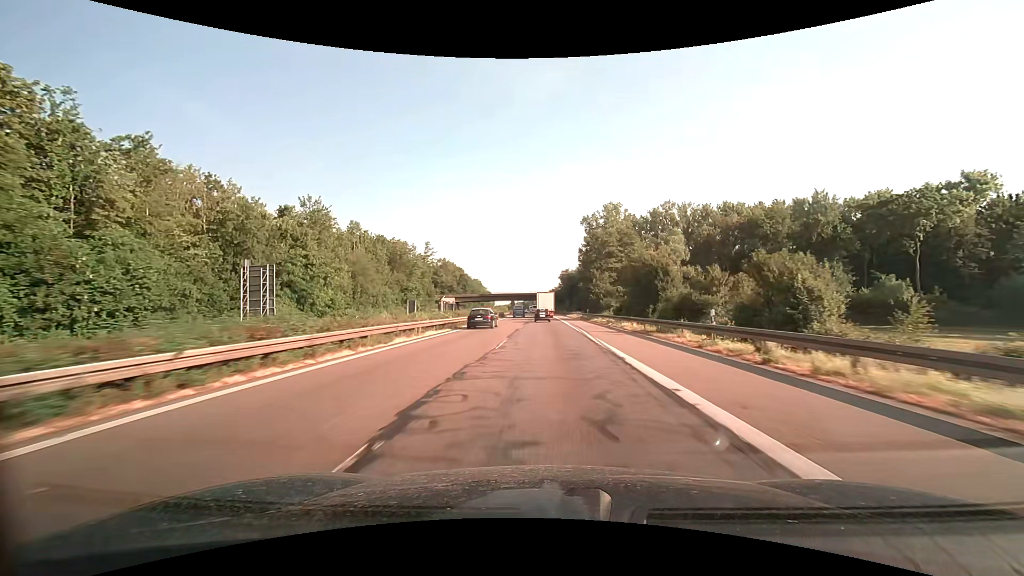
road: motorway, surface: asphalt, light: Day
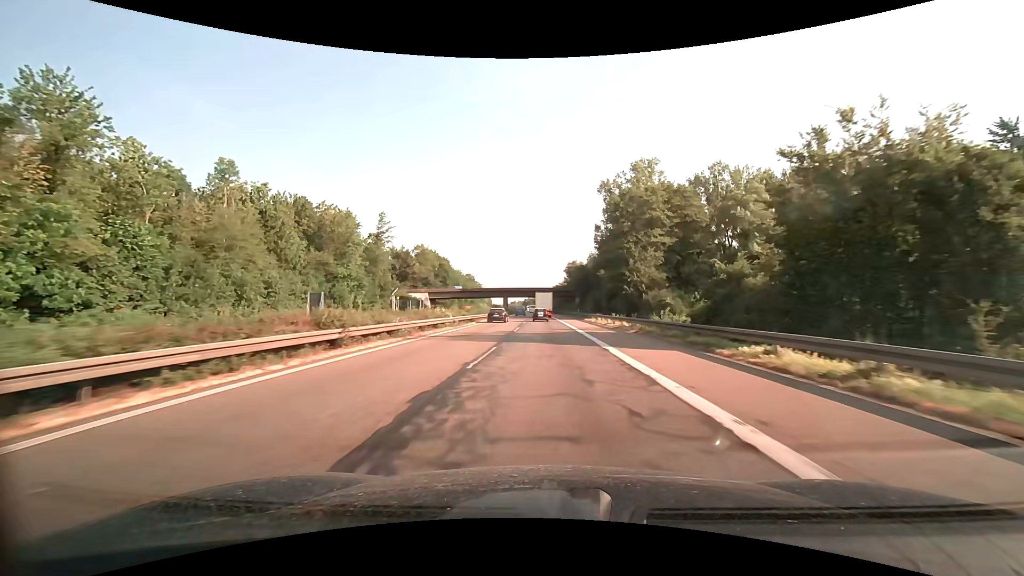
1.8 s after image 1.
(0.0, +40.8) m; 0°
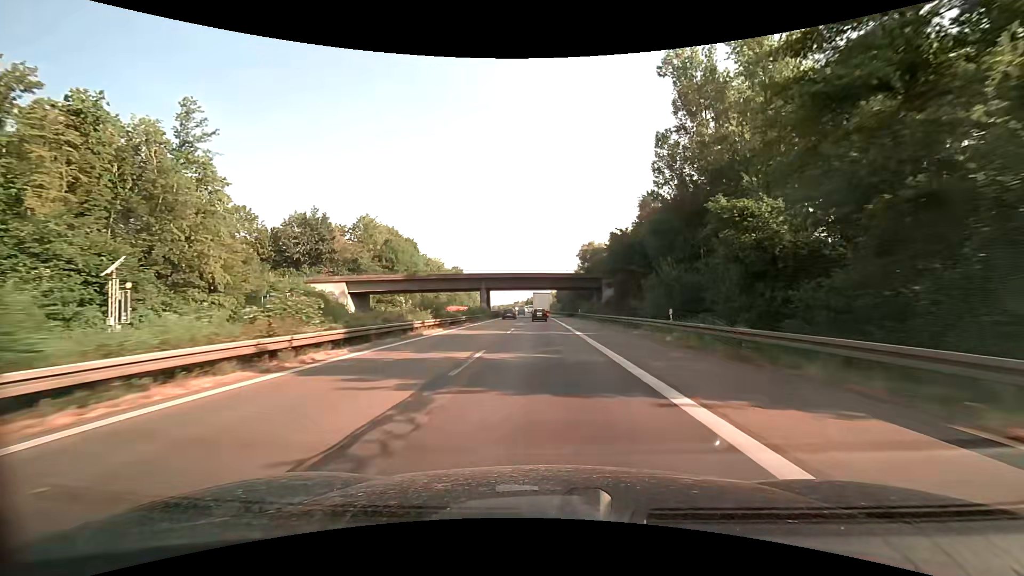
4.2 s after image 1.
(-0.2, +54.8) m; 0°
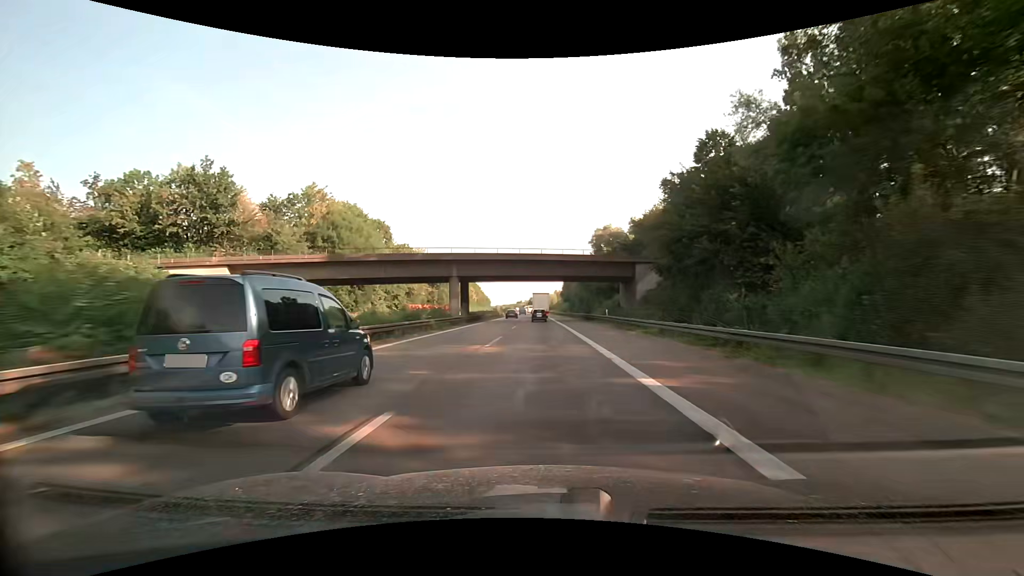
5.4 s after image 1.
(-0.1, +27.7) m; -1°
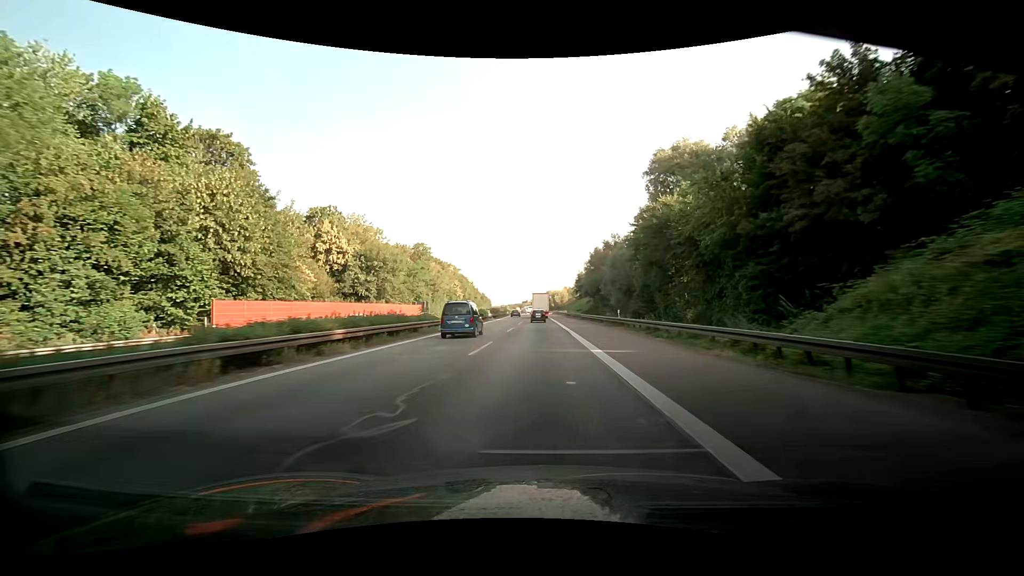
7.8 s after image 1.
(-0.2, +56.0) m; 0°
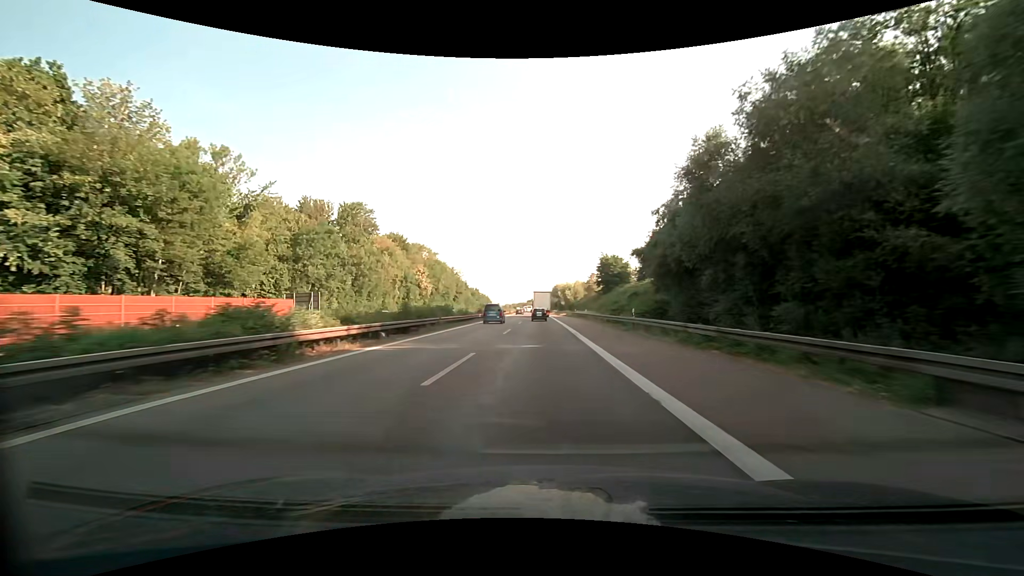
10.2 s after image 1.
(-1.3, +56.0) m; -1°
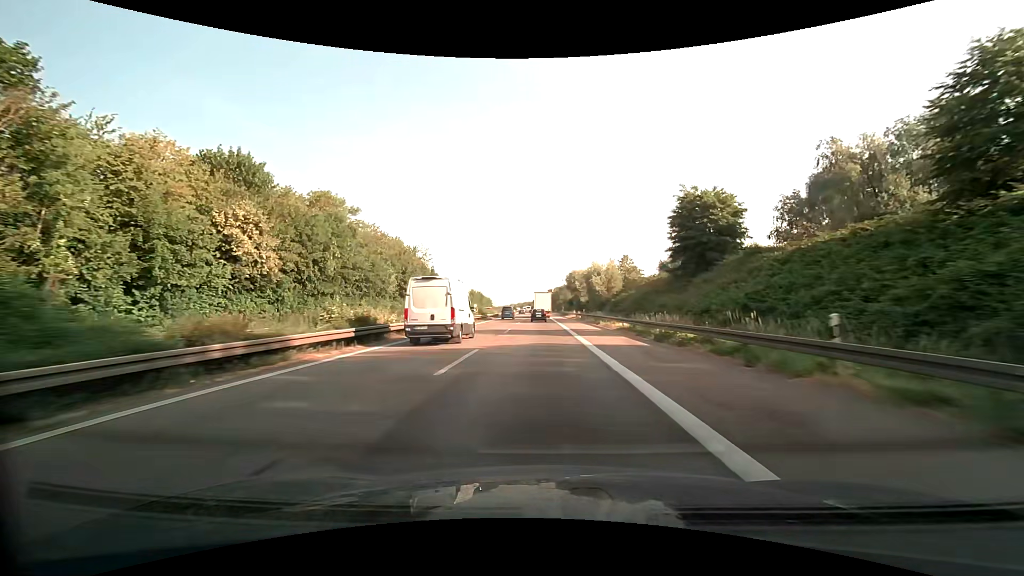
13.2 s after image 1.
(-0.5, +69.7) m; -1°
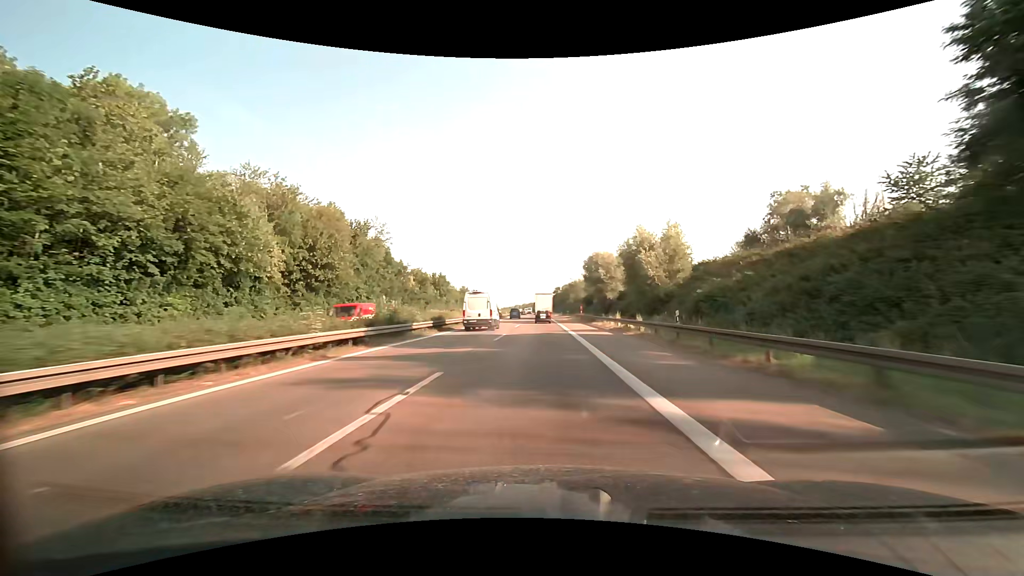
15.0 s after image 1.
(-0.2, +41.4) m; -1°
(0, +10) (0, +20) (0, +30) (0, +40) (0, +50) (-1, +60) (-1, +70) (-1, +80) (-1, +90) (-1, +100) m
